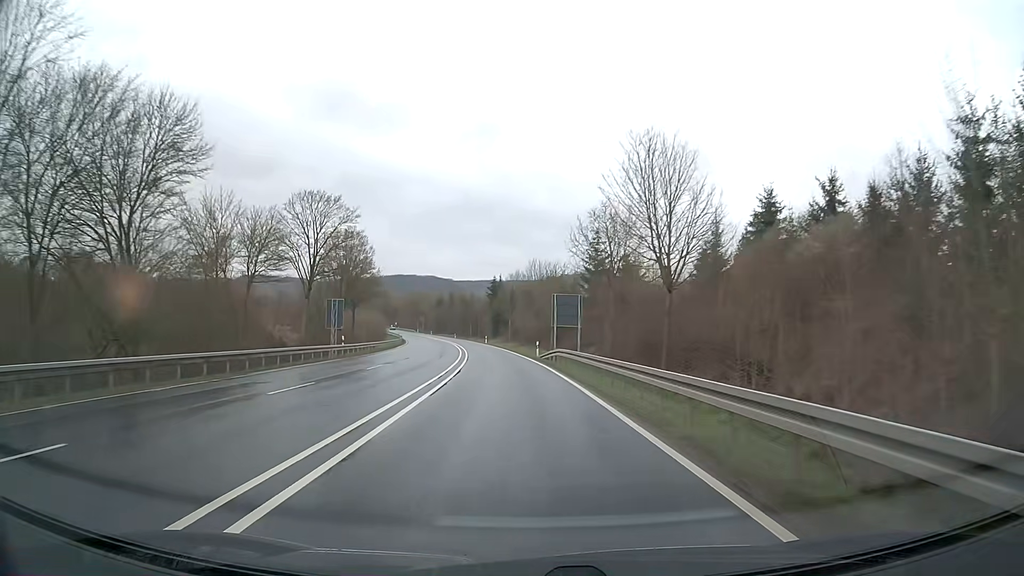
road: primary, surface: asphalt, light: Day
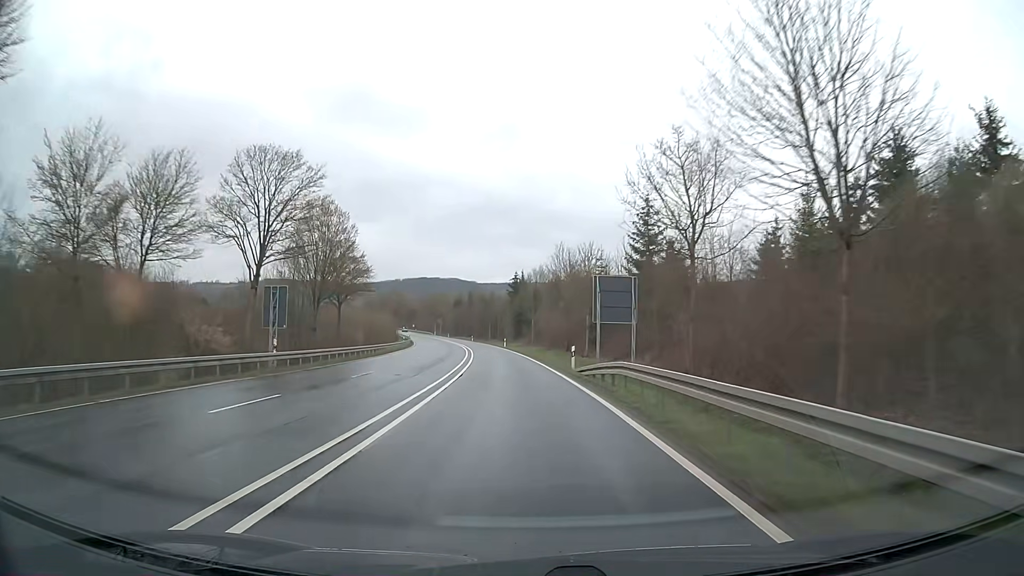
(-0.3, +15.8) m; -2°
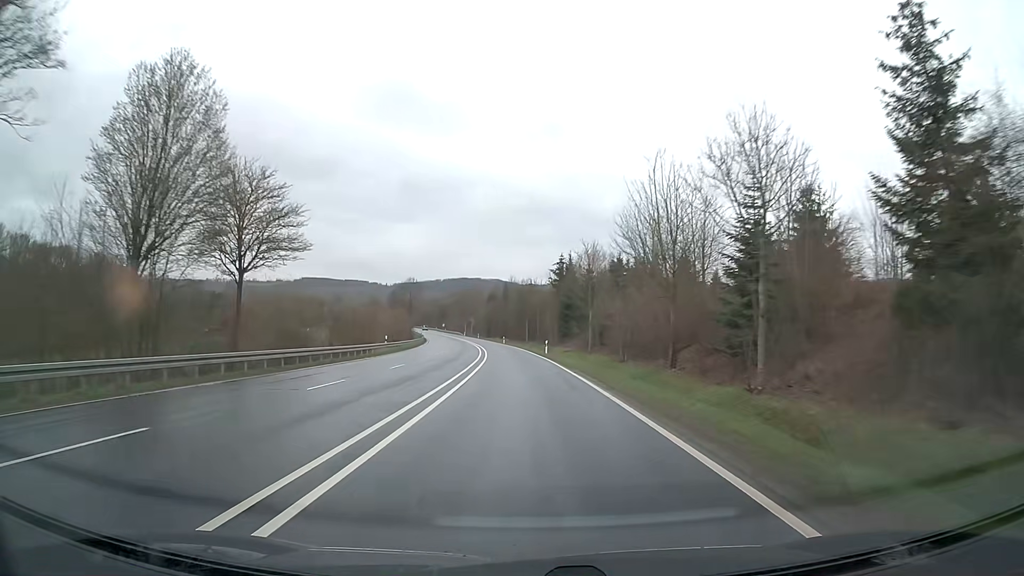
(-1.1, +31.5) m; -4°
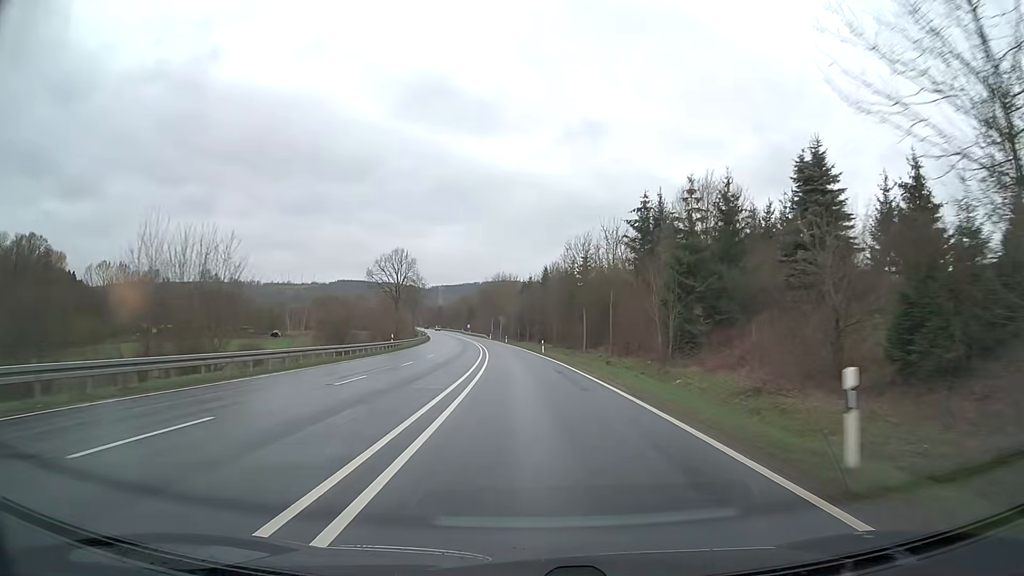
(-1.5, +47.3) m; -3°
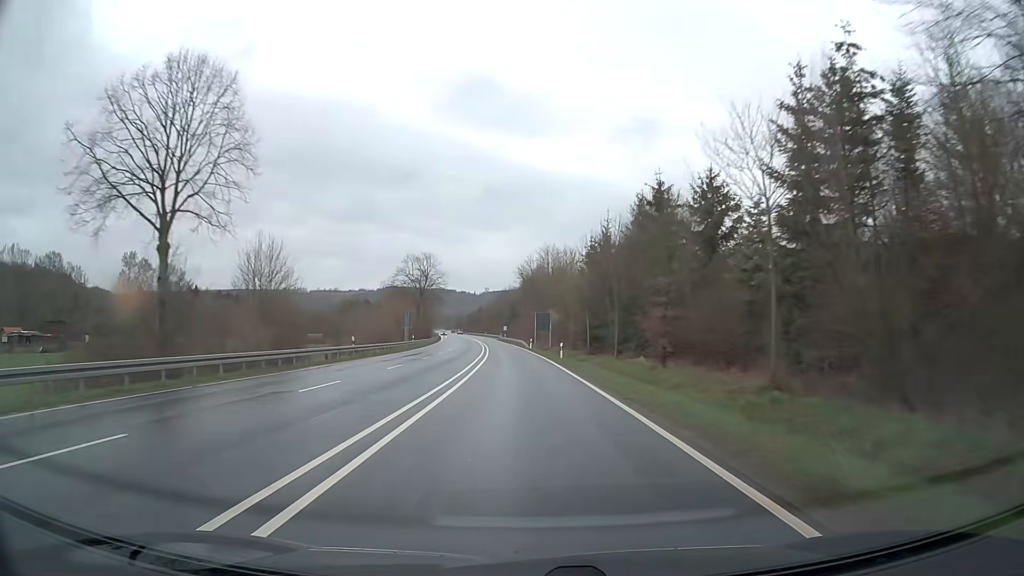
(-2.2, +63.1) m; -4°
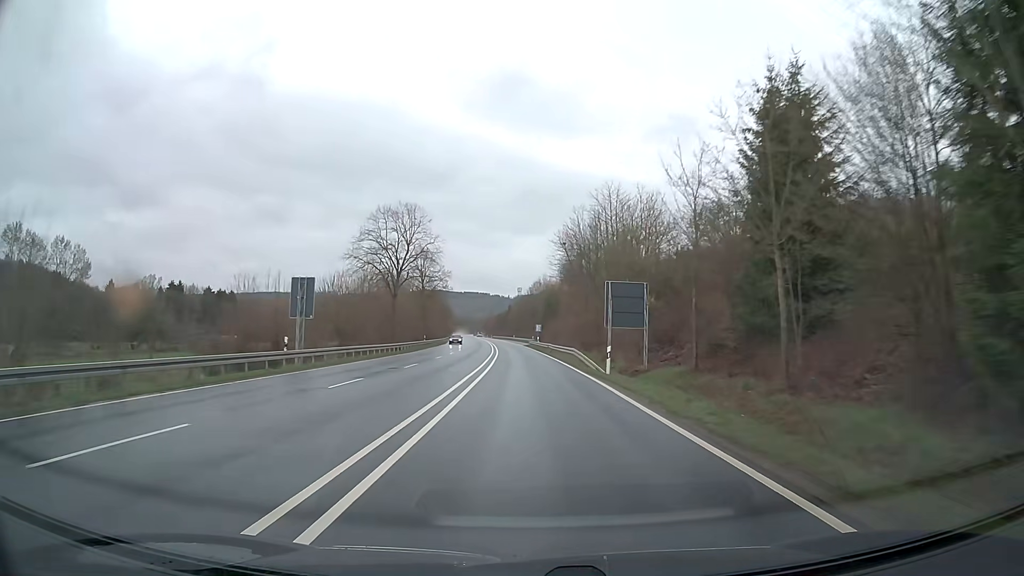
(-1.6, +47.3) m; -3°
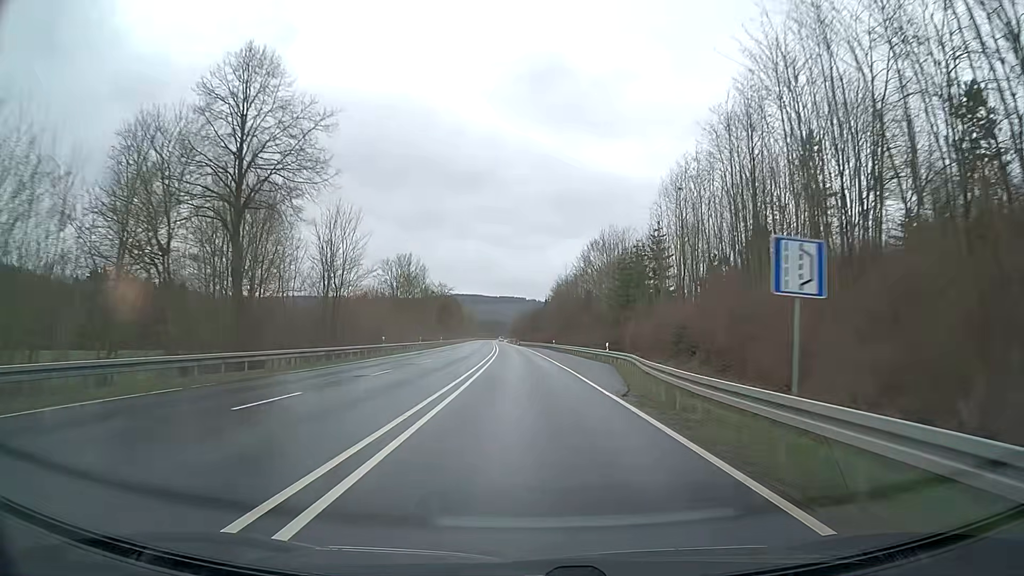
(-2.1, +78.9) m; -3°
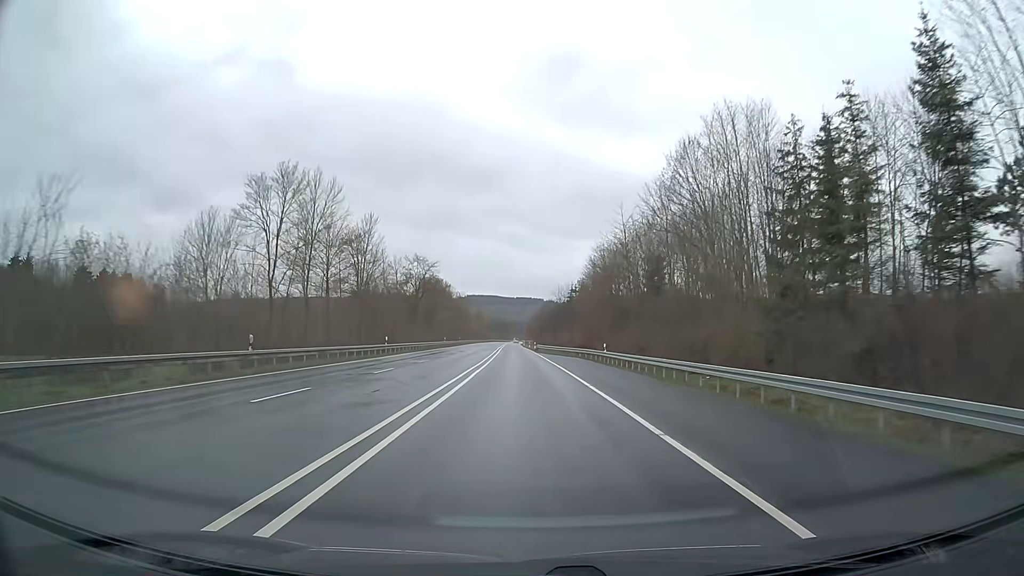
(-0.7, +47.4) m; -2°
(0, +10) (0, +20) (0, +30) (0, +40) (-1, +50) (-1, +60) (-1, +70) (-1, +80) (-2, +90) (-2, +100) m
